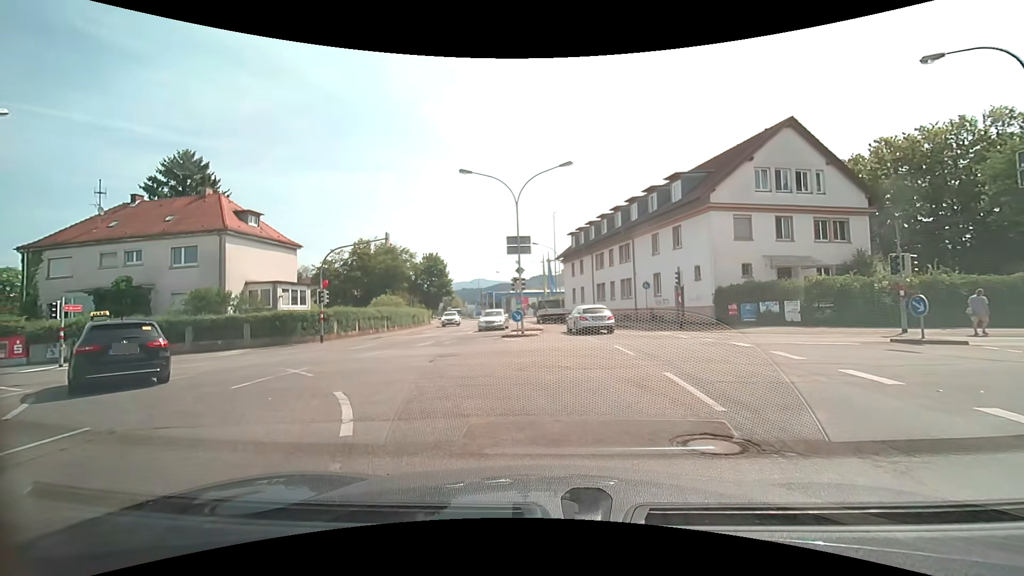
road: secondary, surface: asphalt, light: Day
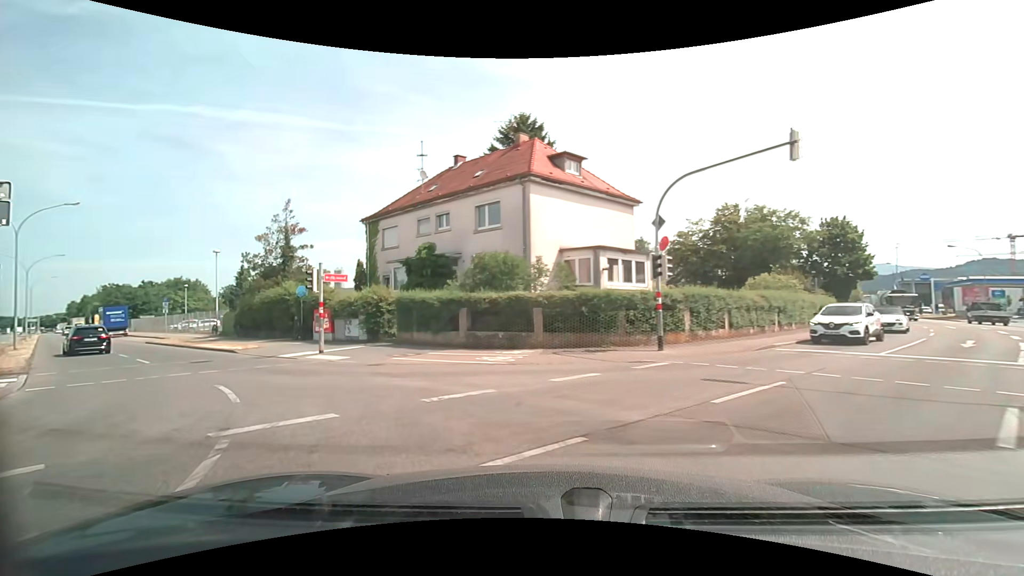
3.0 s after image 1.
(-4.4, +14.5) m; -39°
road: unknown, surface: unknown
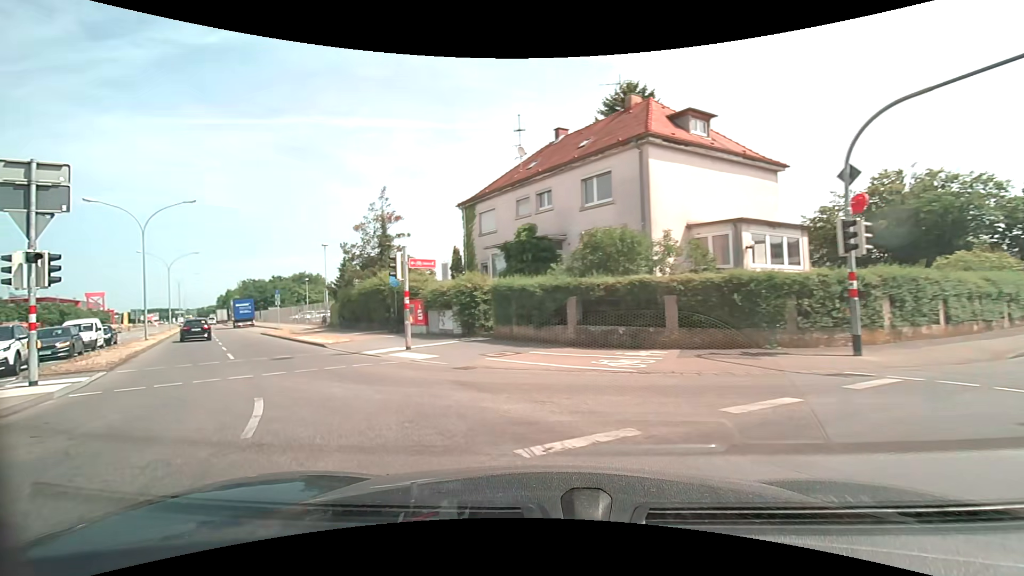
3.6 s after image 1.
(-0.4, +3.5) m; -13°
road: secondary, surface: asphalt
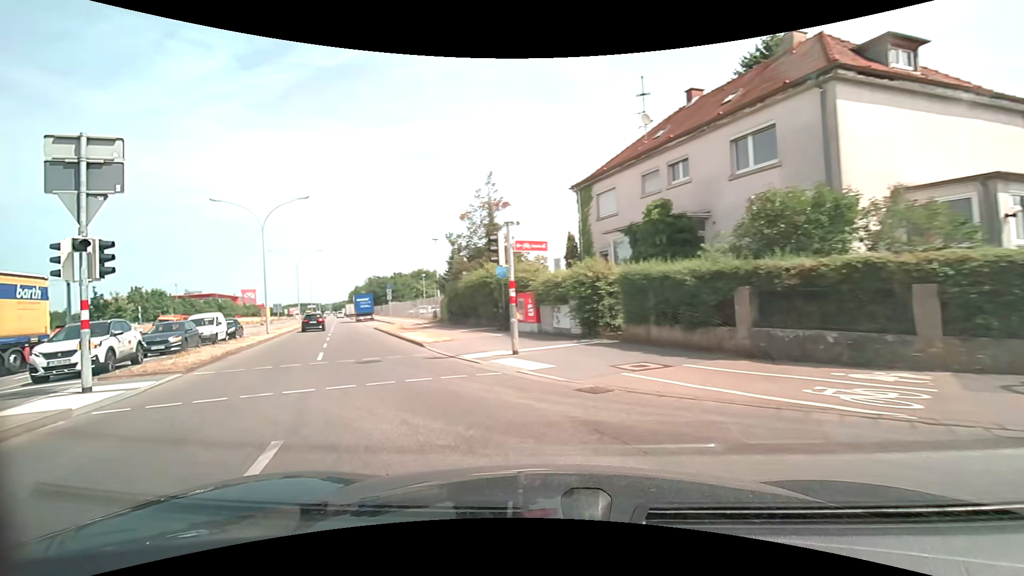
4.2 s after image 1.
(-0.3, +3.7) m; -11°
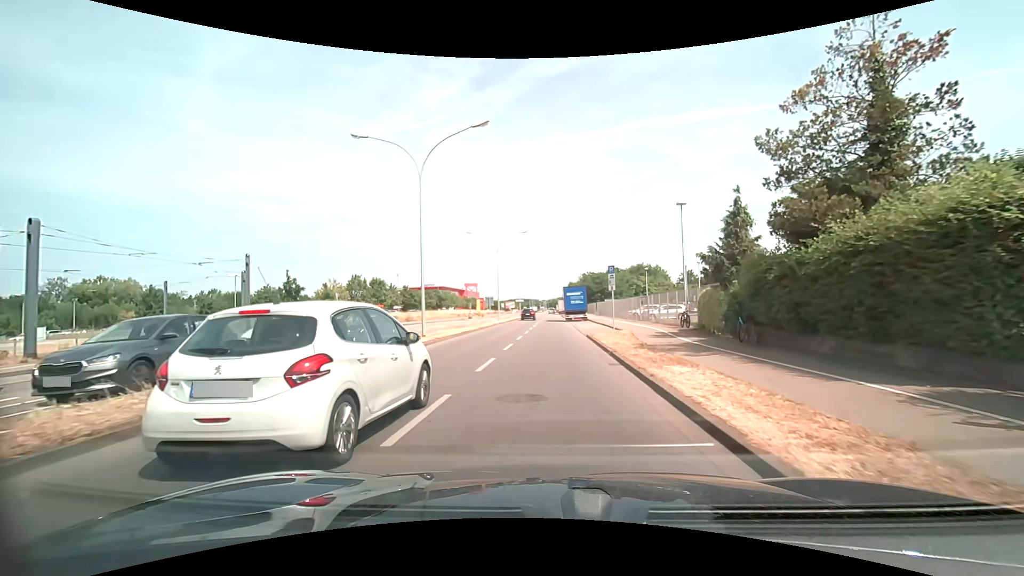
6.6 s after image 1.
(-5.1, +16.1) m; -26°
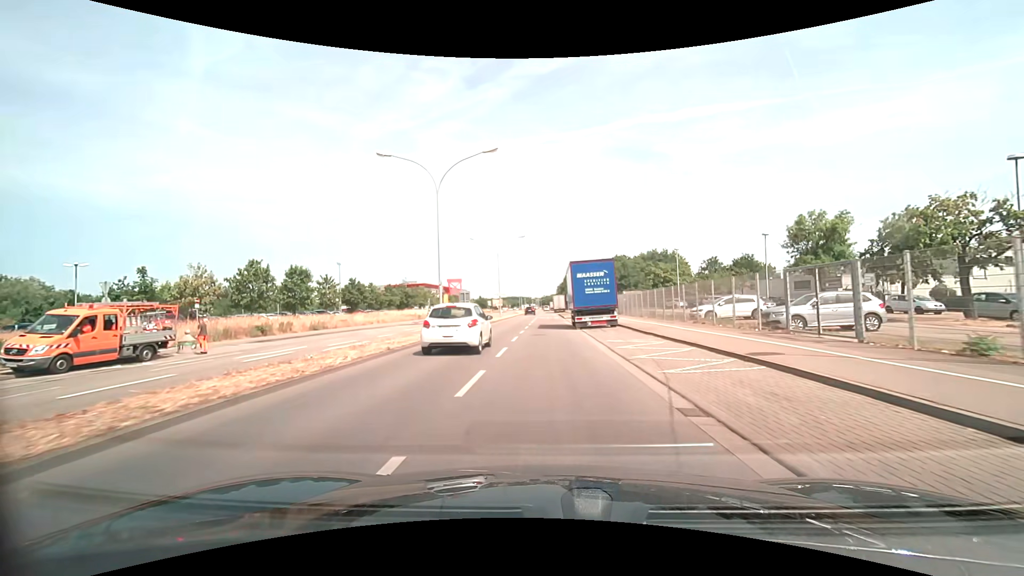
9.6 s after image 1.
(0.0, +27.9) m; +1°
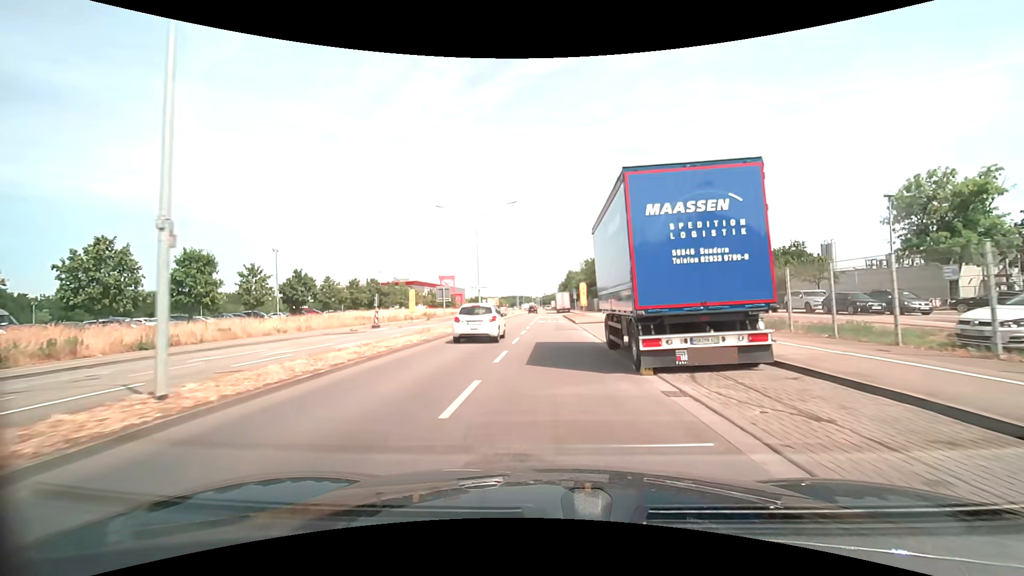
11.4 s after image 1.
(0.0, +19.7) m; 0°
